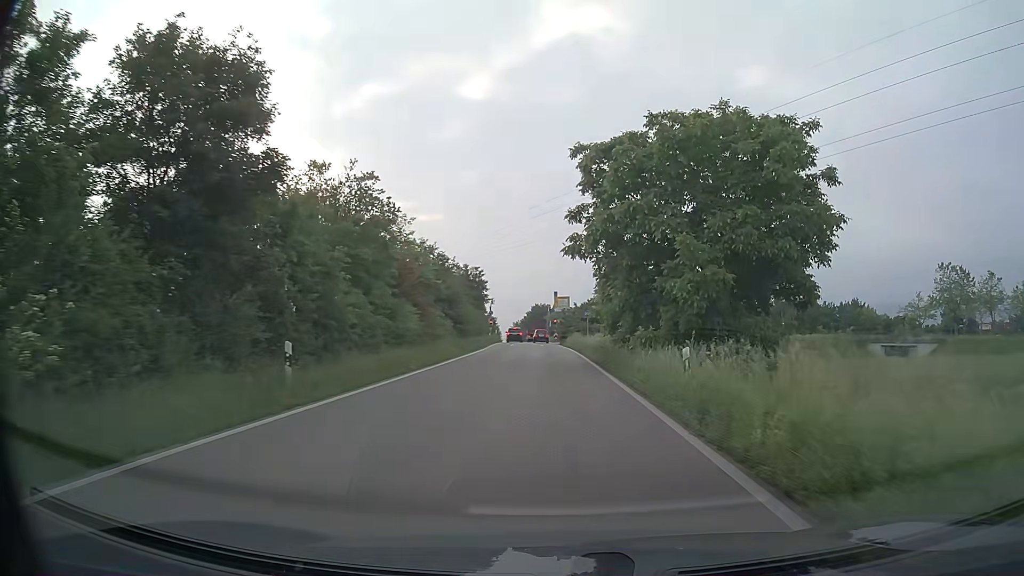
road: trunk_link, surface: asphalt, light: Day
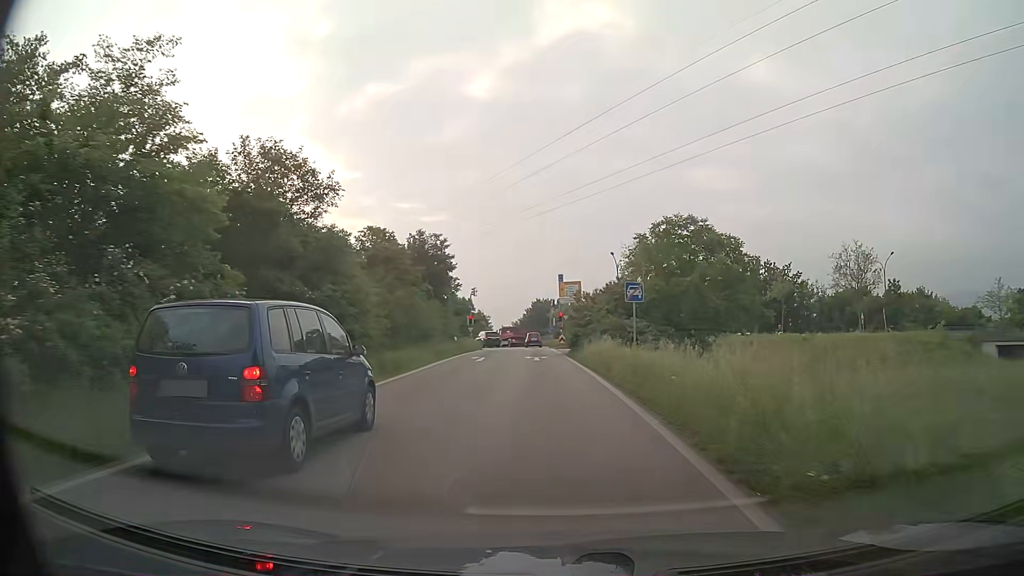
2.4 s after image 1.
(0.0, +26.0) m; -1°
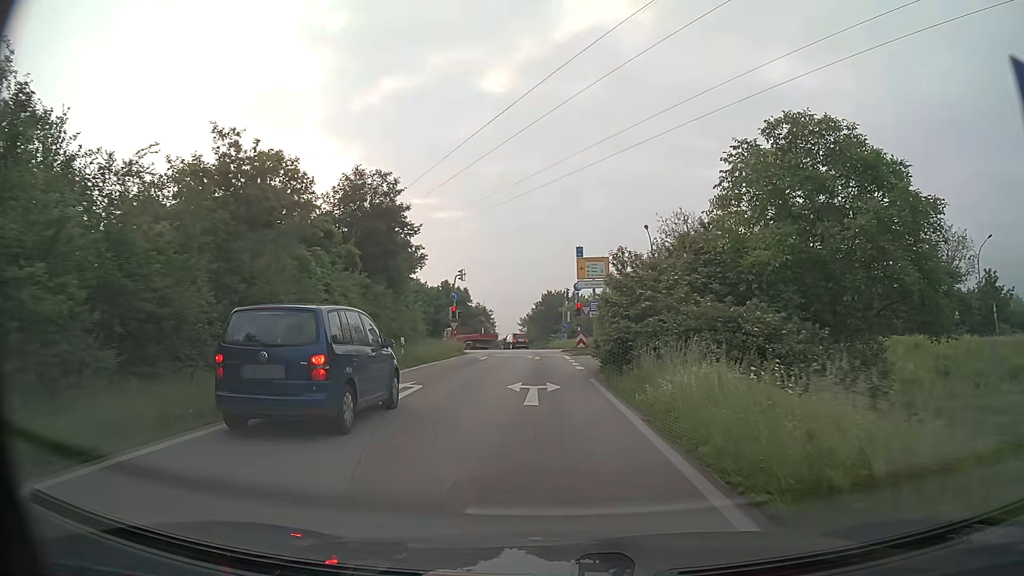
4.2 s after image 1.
(+0.1, +17.8) m; 0°
